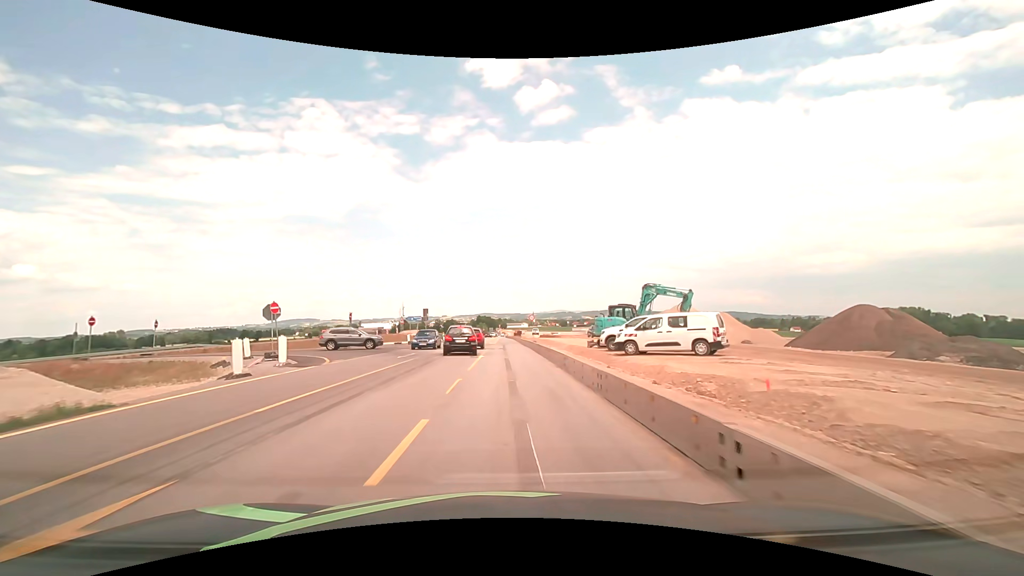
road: motorway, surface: asphalt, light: Day
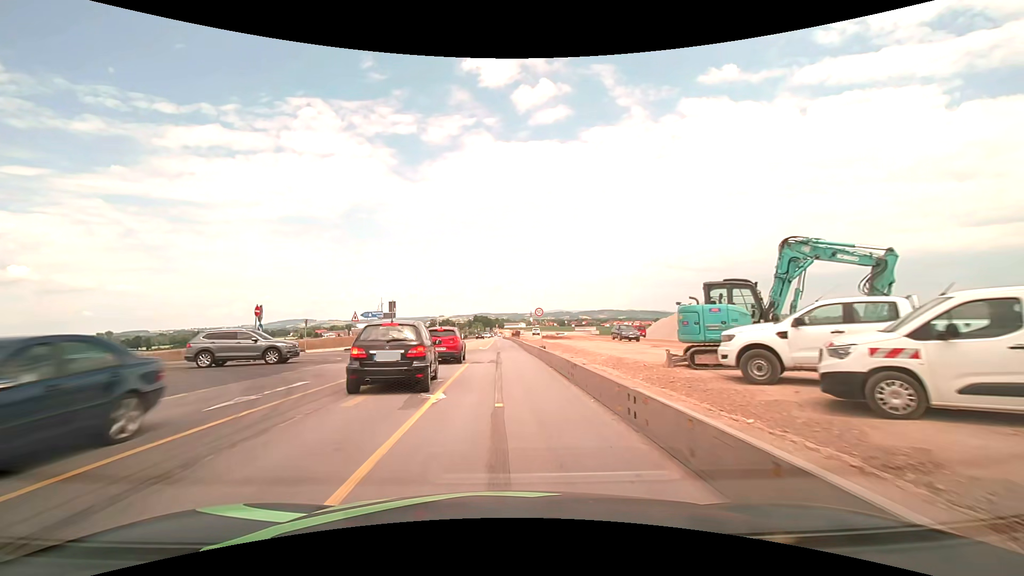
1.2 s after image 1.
(0.0, +15.3) m; 0°
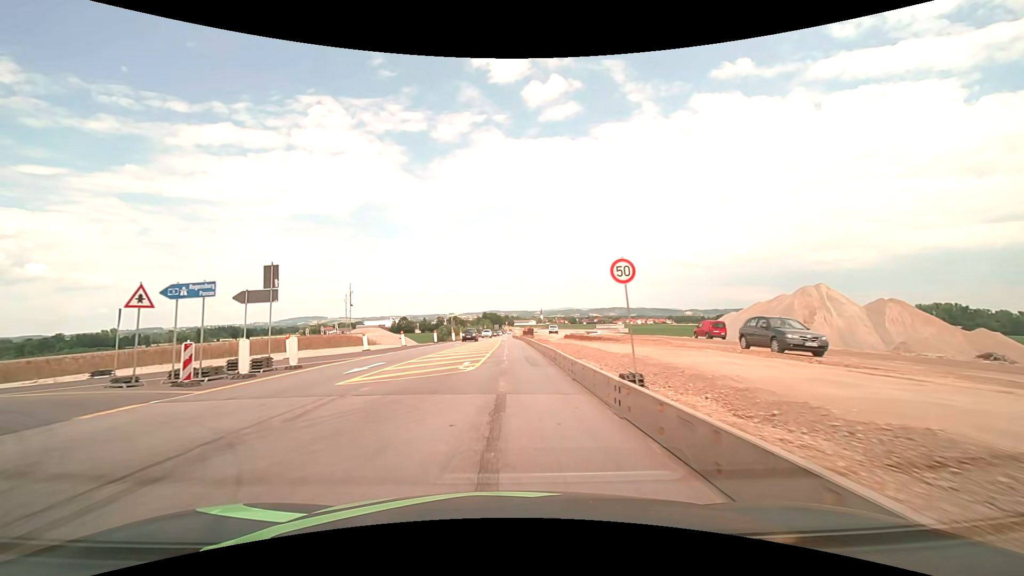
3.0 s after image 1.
(-0.1, +22.9) m; -1°
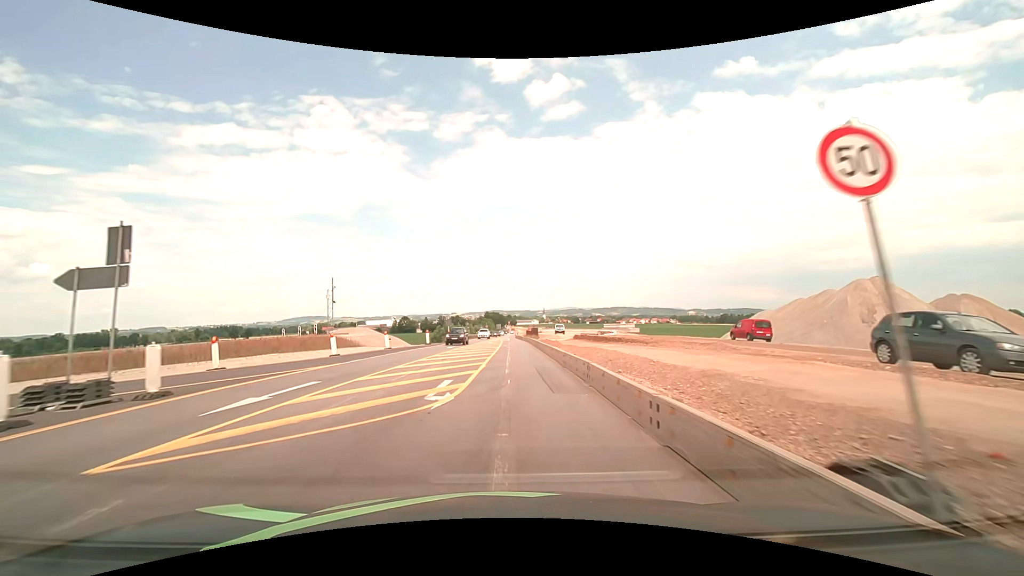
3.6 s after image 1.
(0.0, +7.7) m; 0°
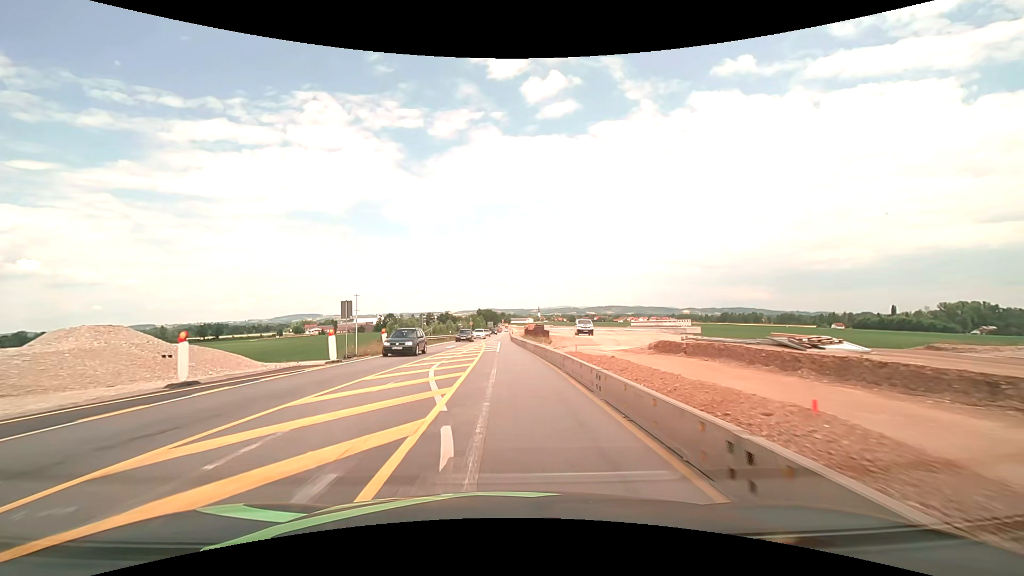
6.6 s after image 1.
(+0.4, +38.4) m; +1°
(0, +10) (0, +20) (0, +30) (-1, +40) (-1, +50) (-1, +60) (-1, +70) (-1, +80) (-1, +90) (-1, +100) m
